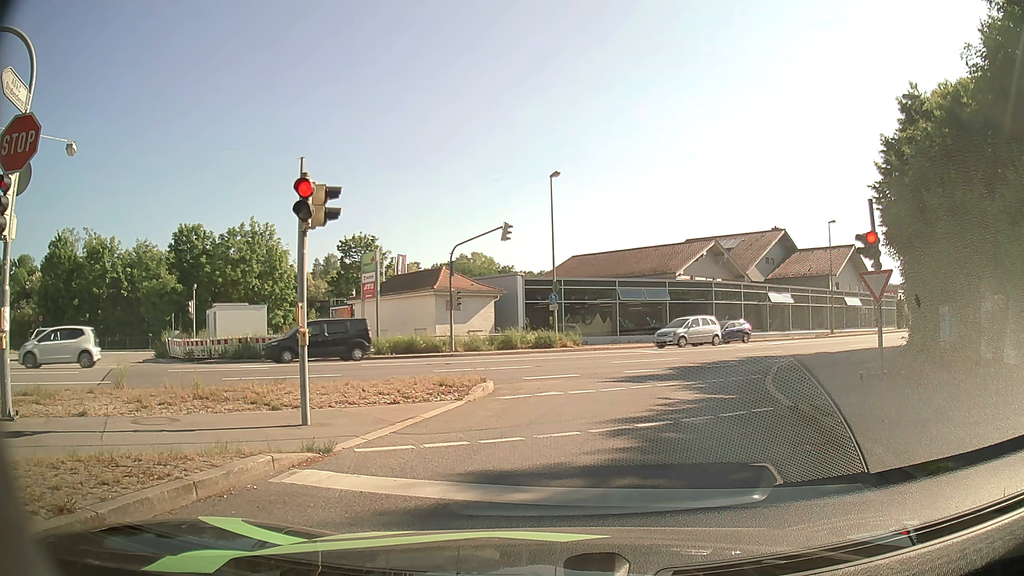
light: Day
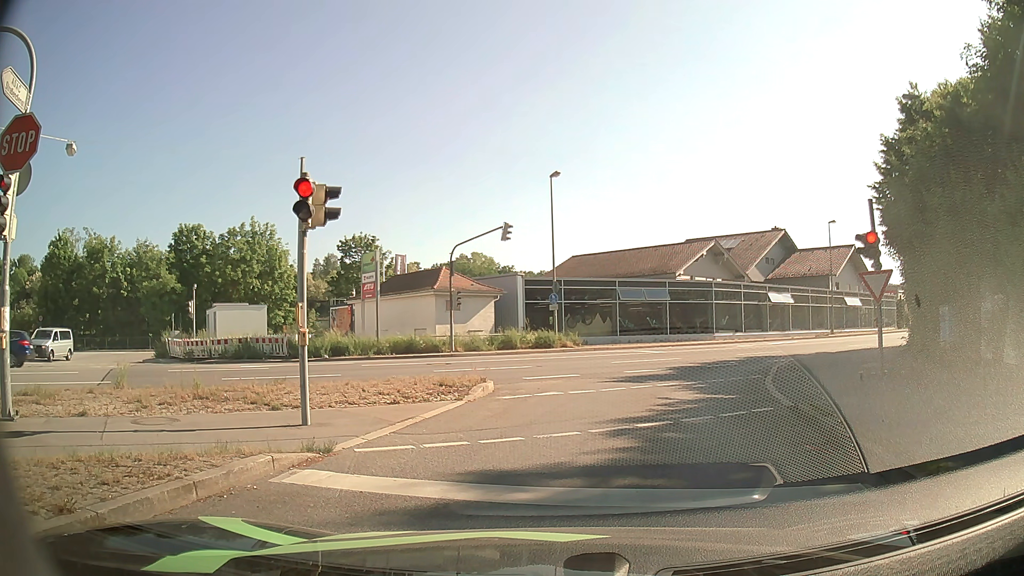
(0.0, 0.0) m; 0°
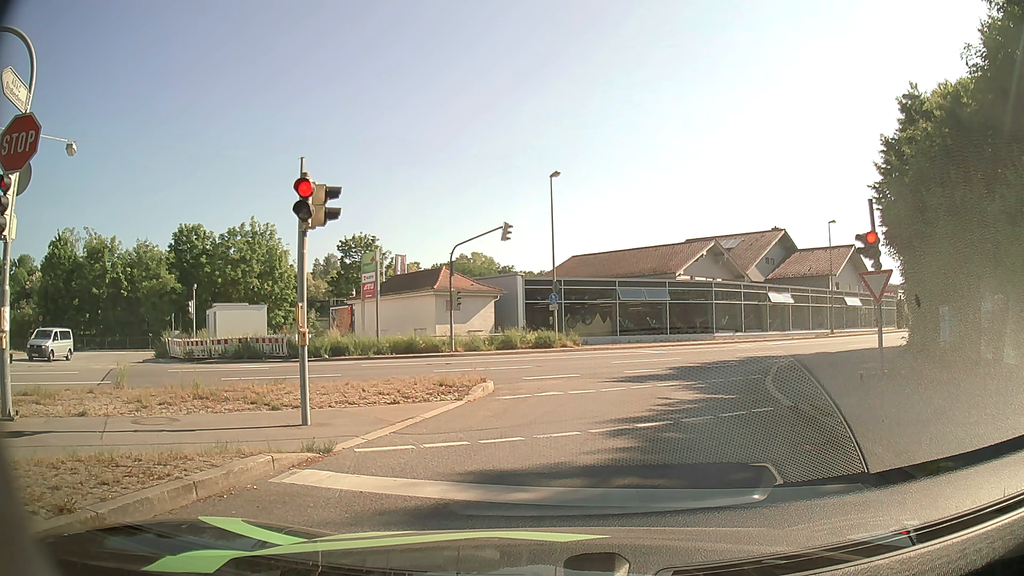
(0.0, 0.0) m; 0°
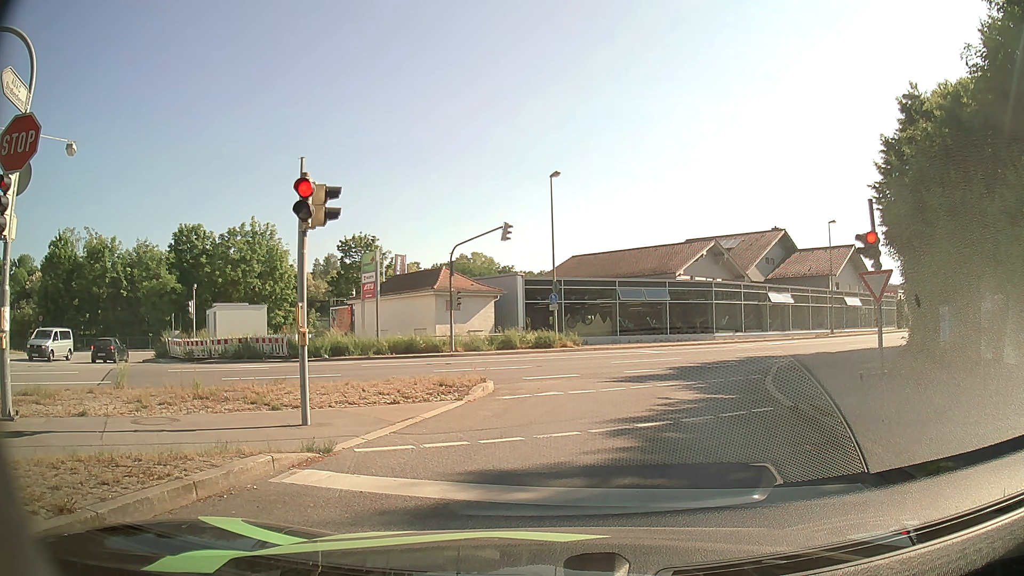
(0.0, 0.0) m; 0°
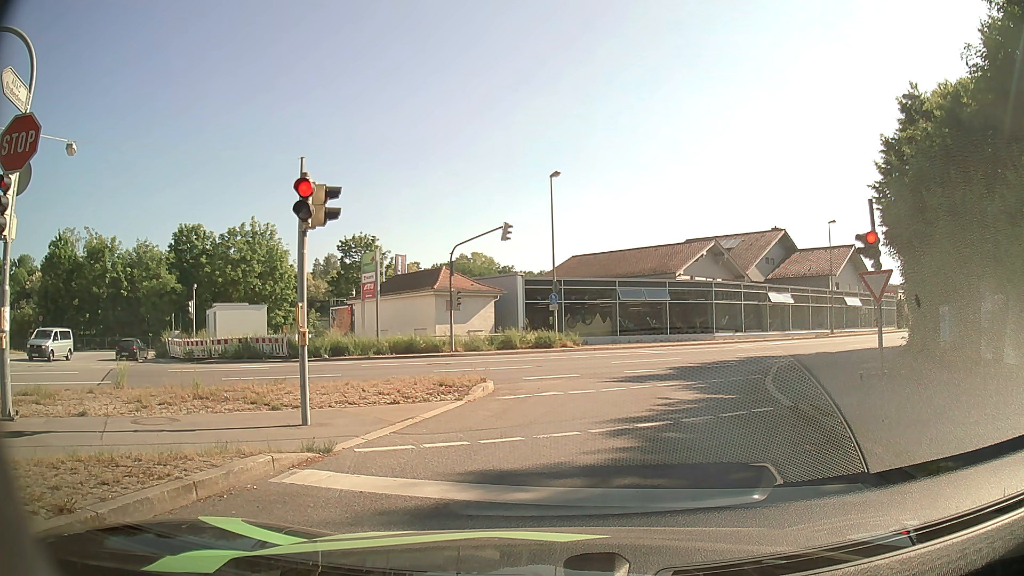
(0.0, 0.0) m; 0°
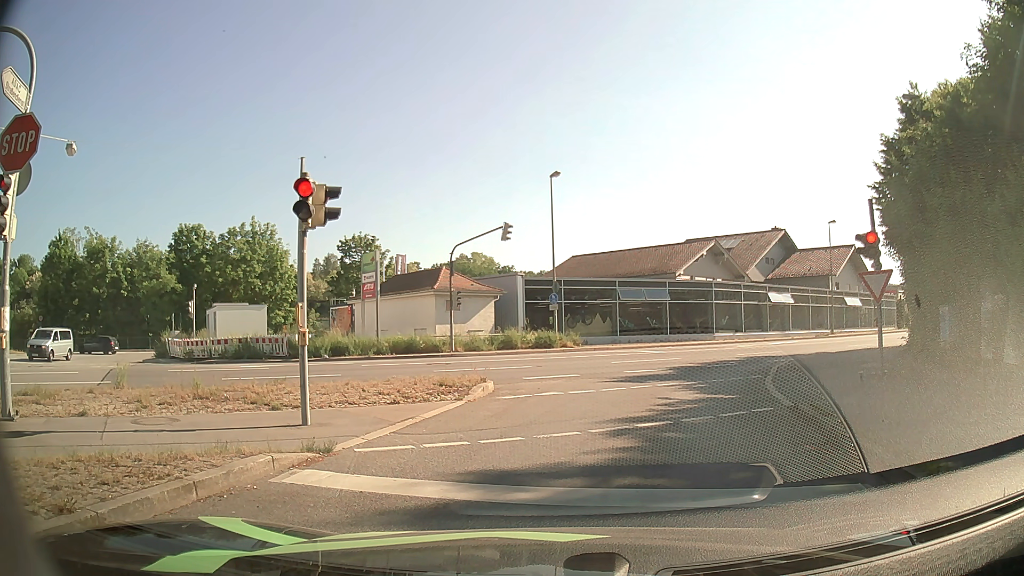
(0.0, 0.0) m; 0°
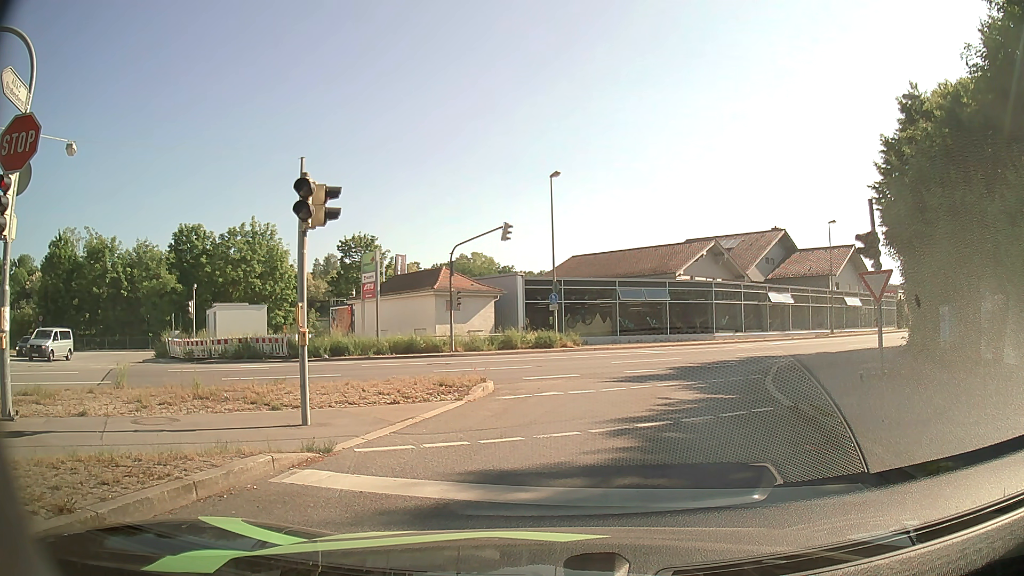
(0.0, 0.0) m; 0°
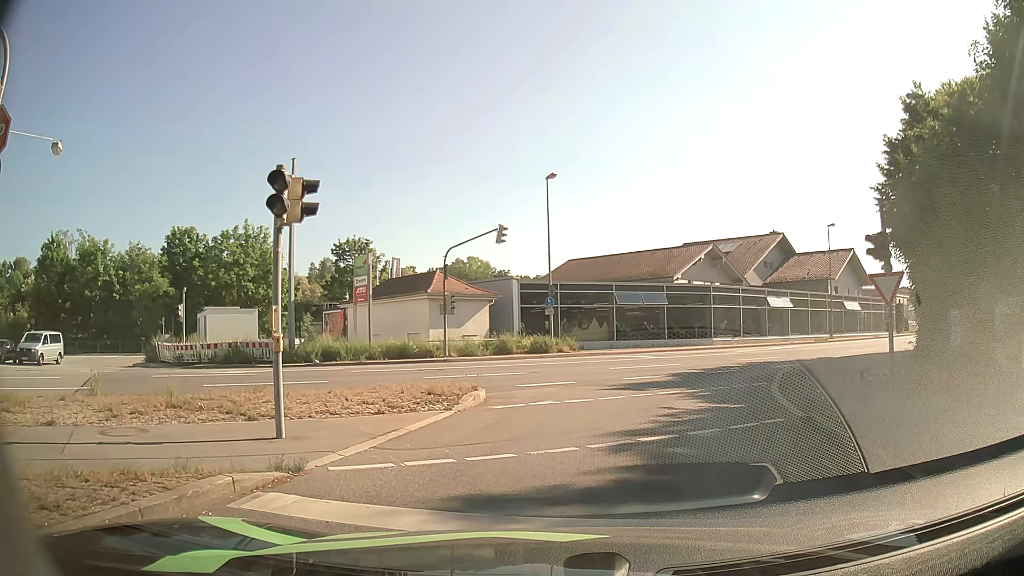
(0.0, +0.8) m; 0°
(+1, +10) (+4, +19) (+10, +27) (+18, +33) (+26, +40) (+34, +46) (+41, +52) (+49, +59) (+56, +66) (+63, +73) m
